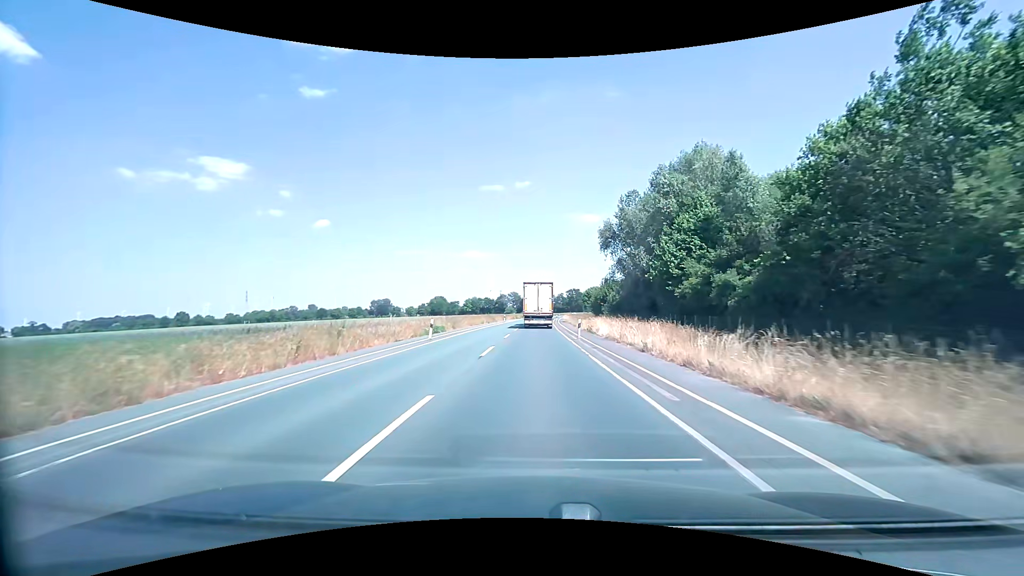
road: secondary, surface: asphalt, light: Day
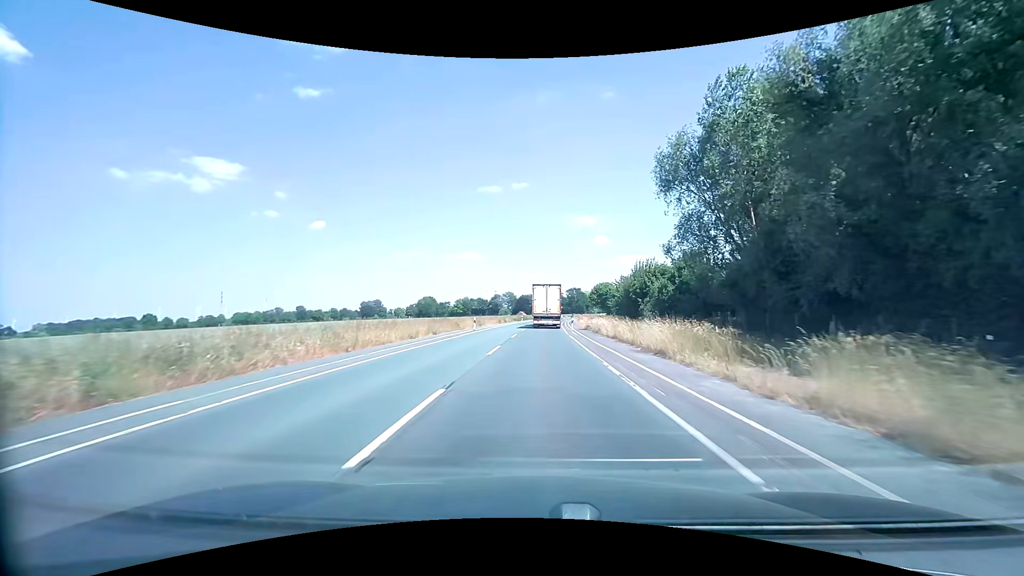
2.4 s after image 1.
(+0.1, +35.6) m; +1°
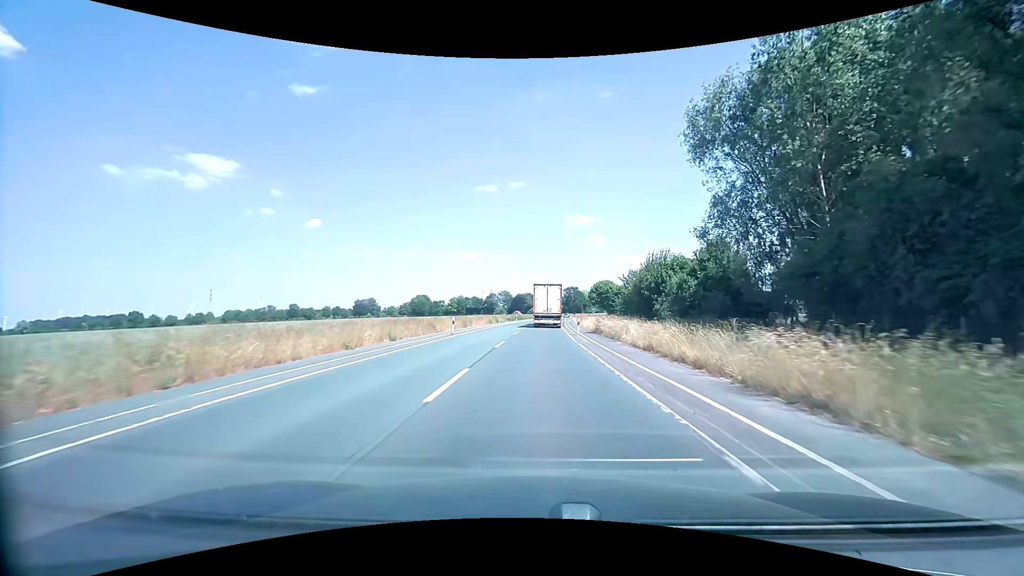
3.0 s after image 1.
(0.0, +9.0) m; 0°
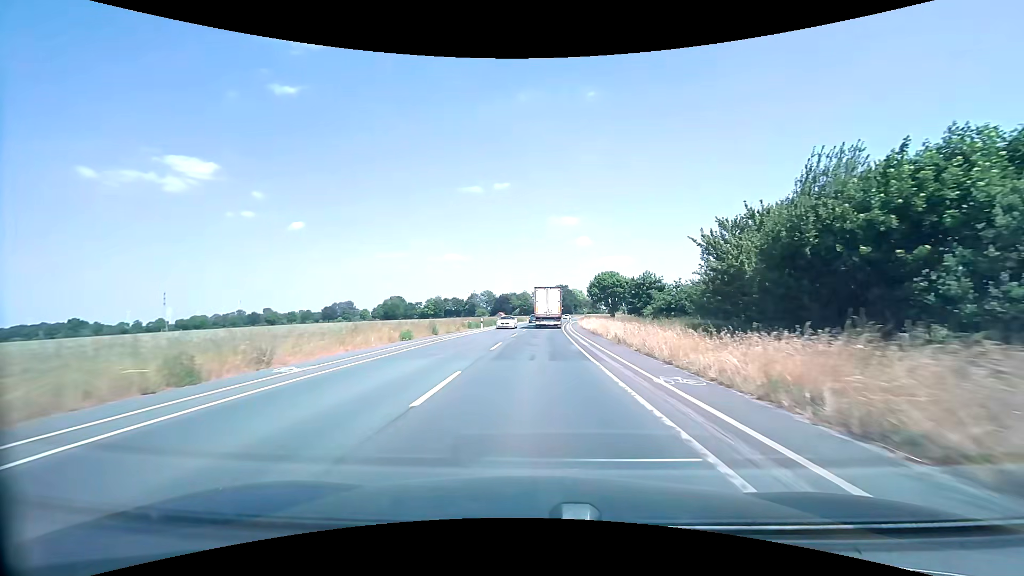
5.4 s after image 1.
(+0.6, +36.1) m; +2°
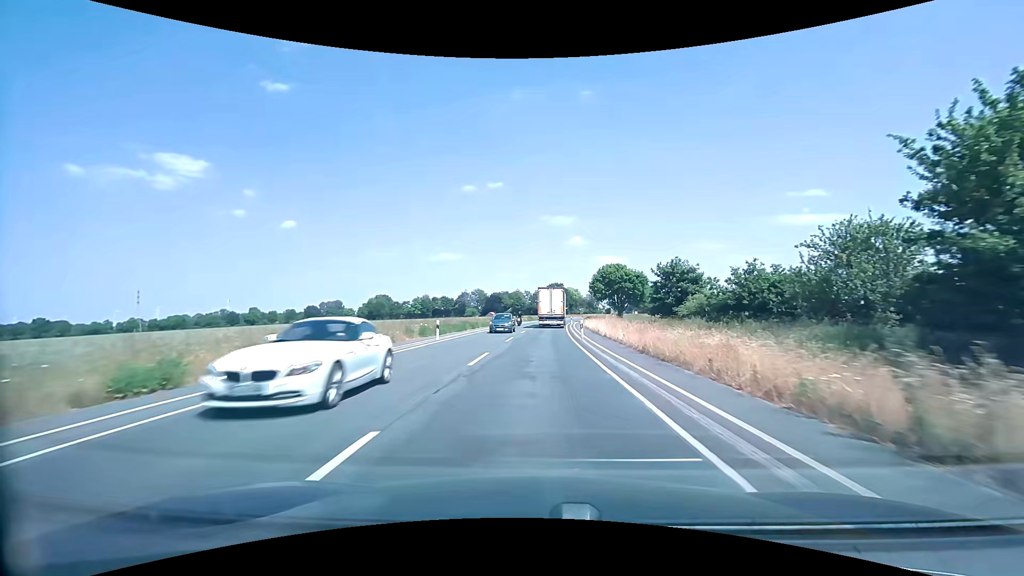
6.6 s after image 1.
(+0.1, +18.2) m; +1°
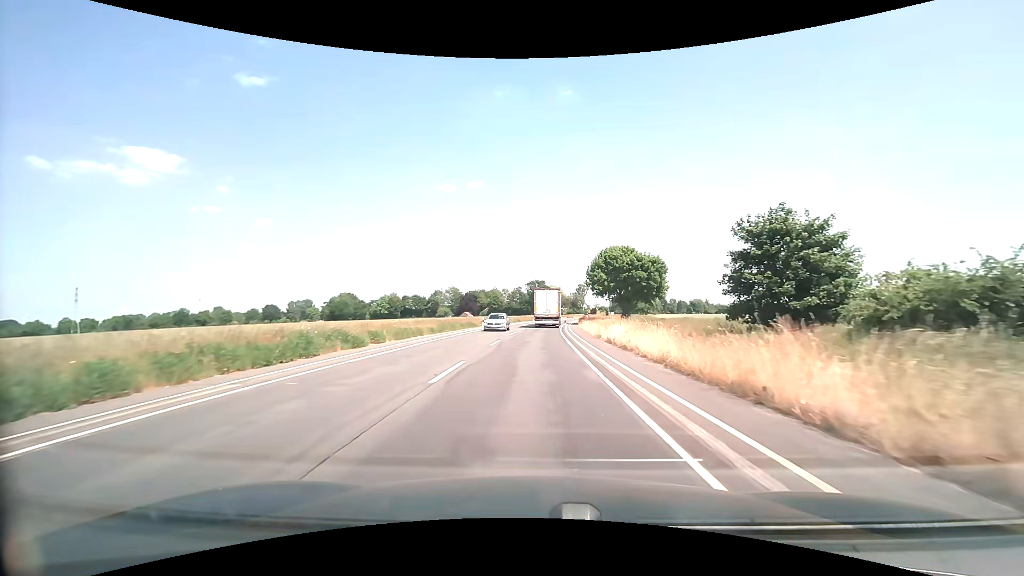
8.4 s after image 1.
(+0.6, +27.5) m; +2°
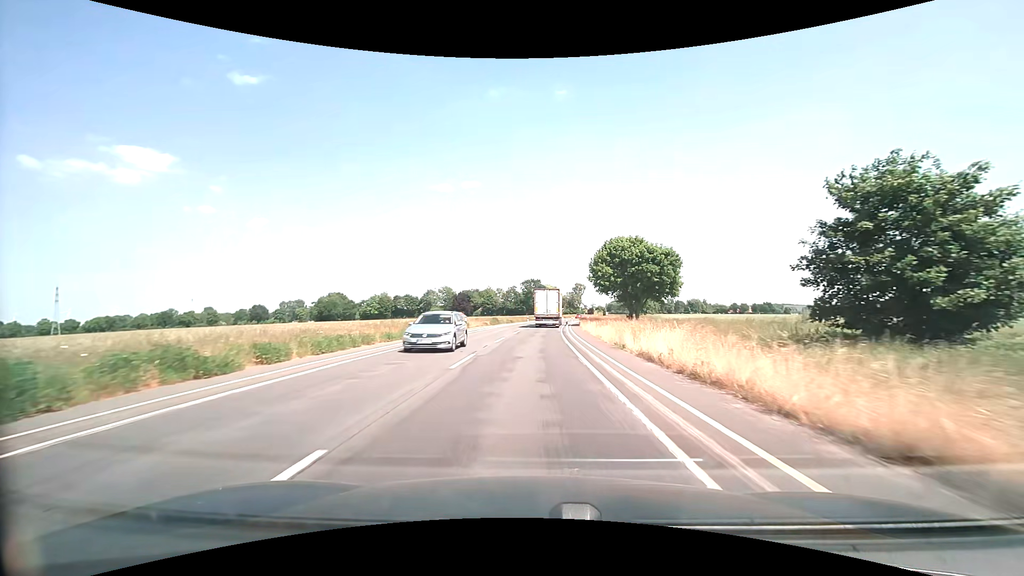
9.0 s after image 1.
(+0.1, +9.2) m; +1°
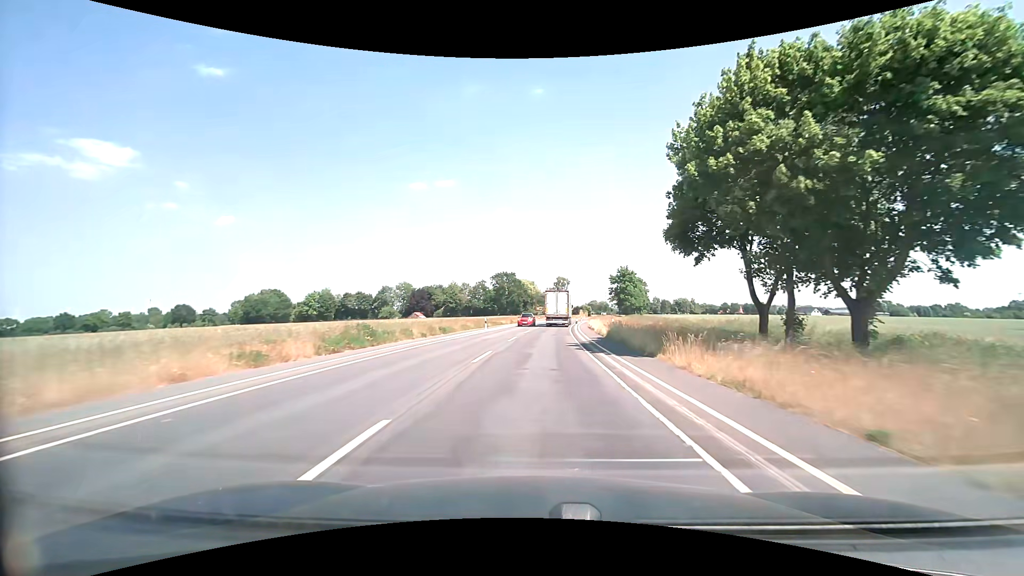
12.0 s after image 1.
(+0.8, +46.5) m; +3°
(0, +10) (0, +20) (+1, +30) (+1, +40) (+2, +50) (+2, +60) (+3, +70) (+5, +80) (+6, +90) (+7, +100) m
